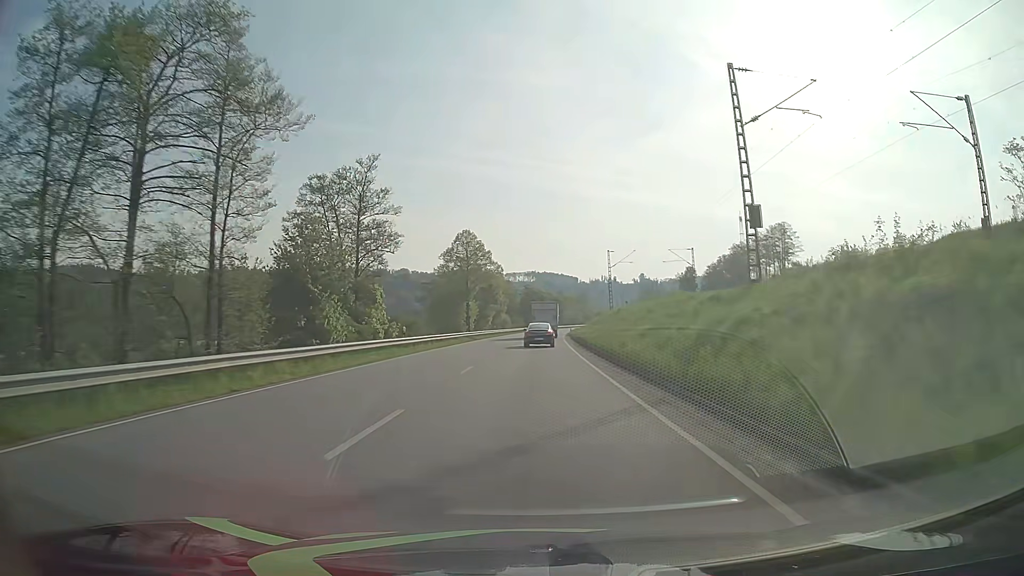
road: primary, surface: asphalt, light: Day
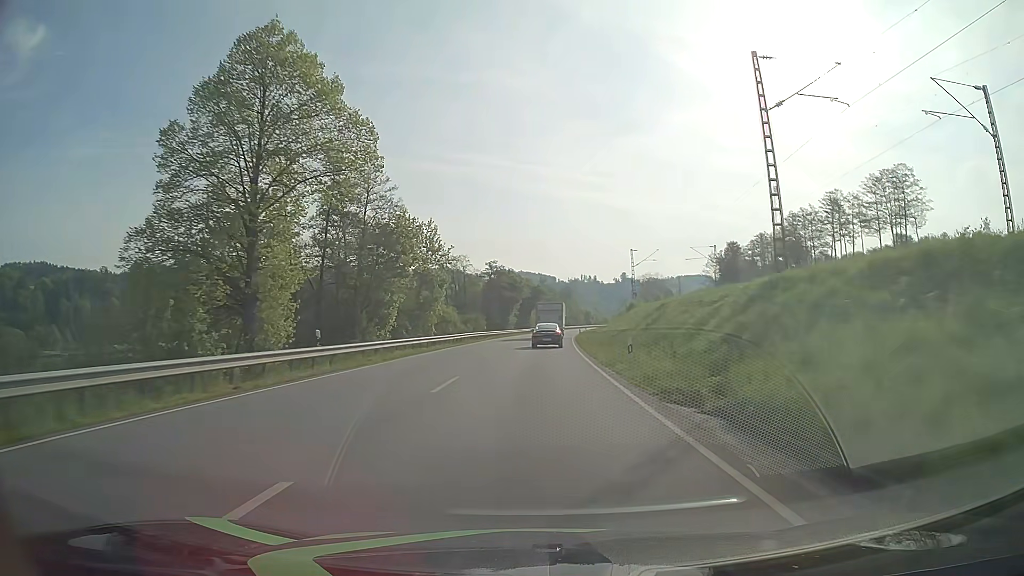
(+0.9, +65.5) m; +2°
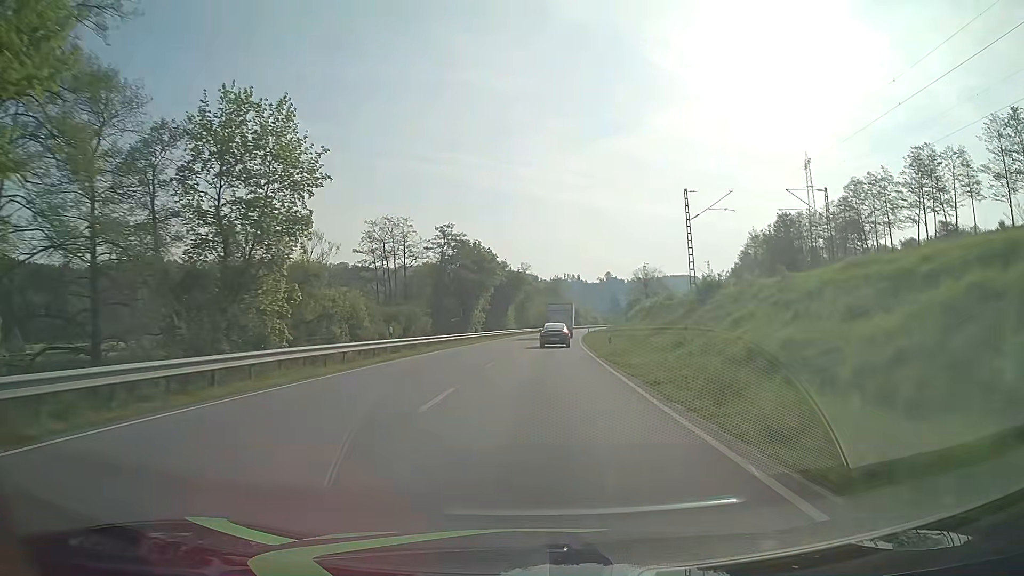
(+0.5, +39.5) m; +2°
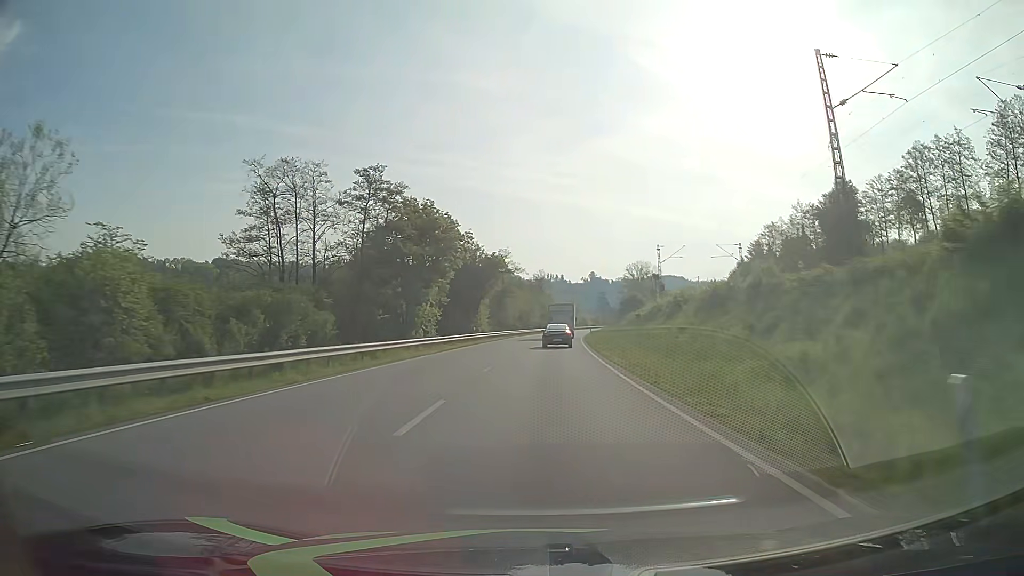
(+0.3, +26.5) m; +1°
